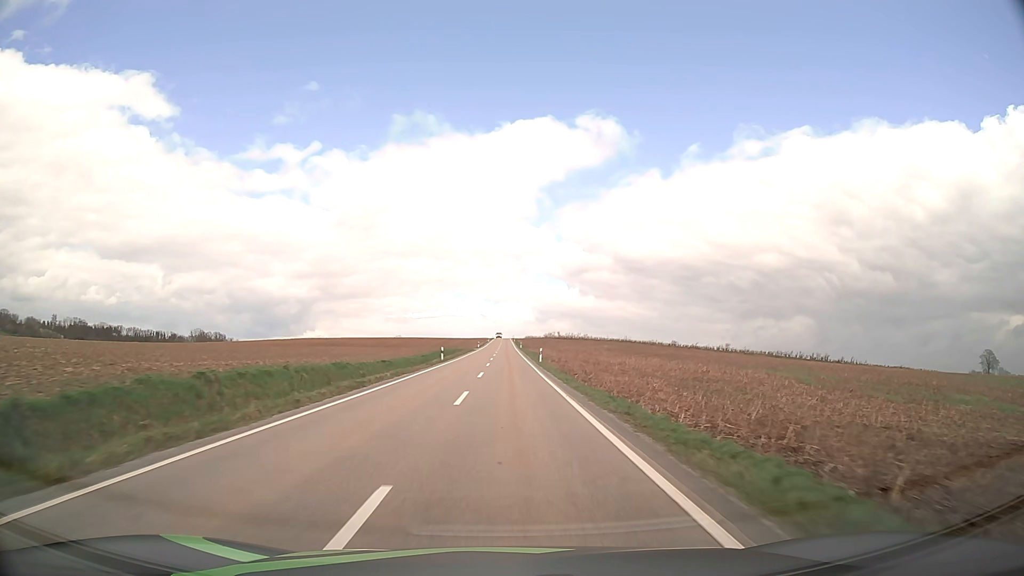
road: tertiary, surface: asphalt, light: Day
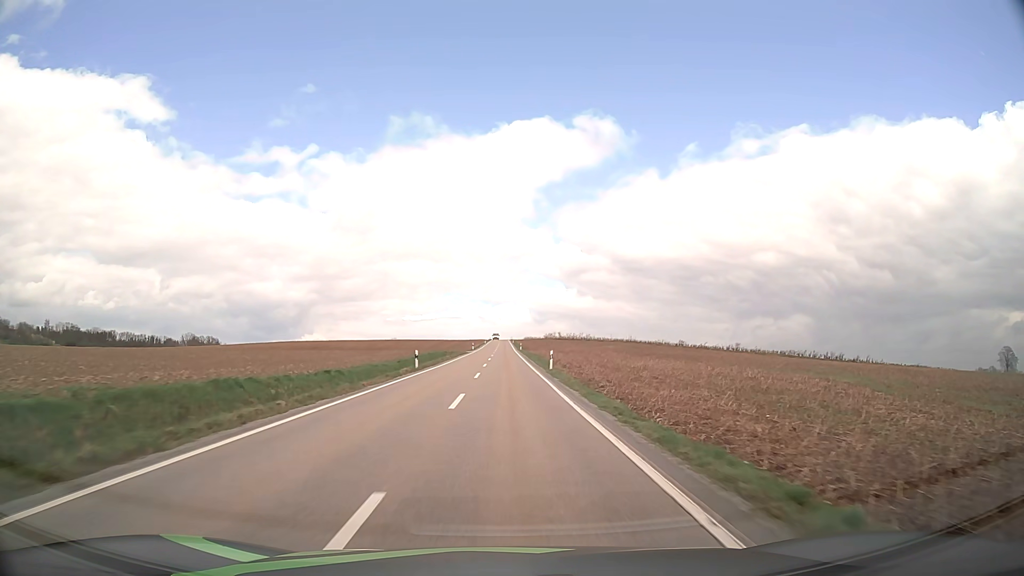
(0.0, +13.1) m; 0°
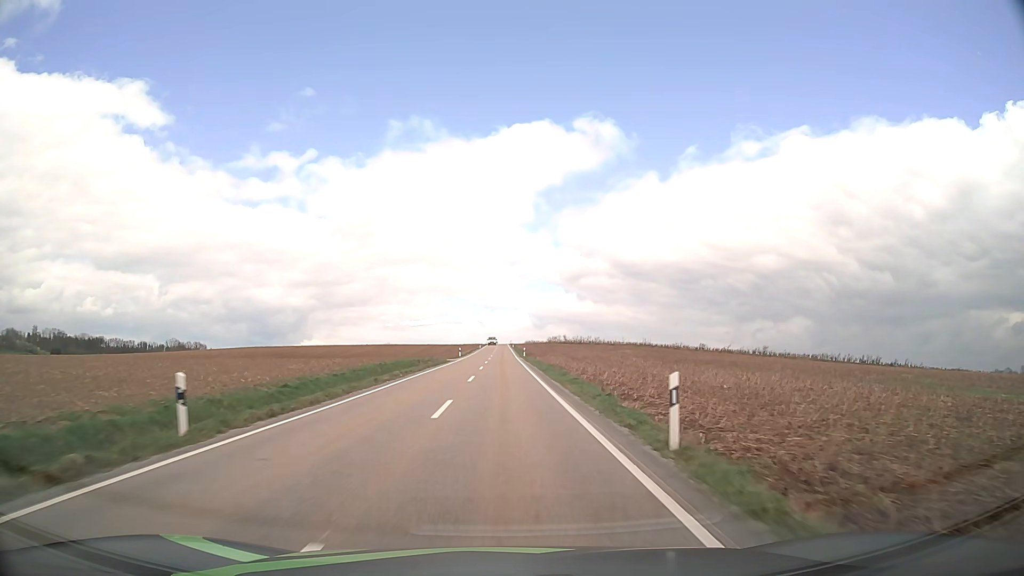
(+0.1, +26.3) m; 0°
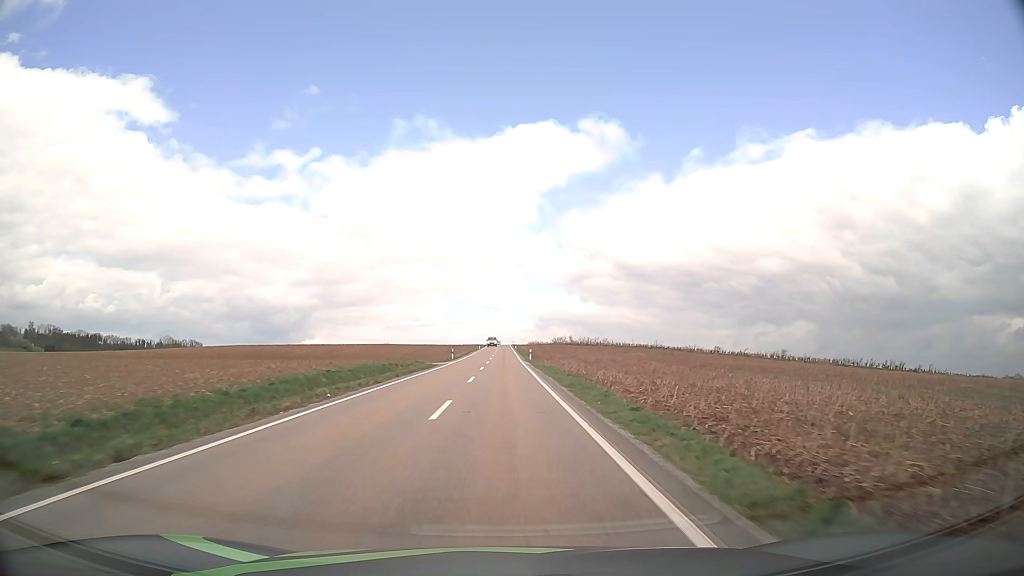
(0.0, +13.2) m; 0°
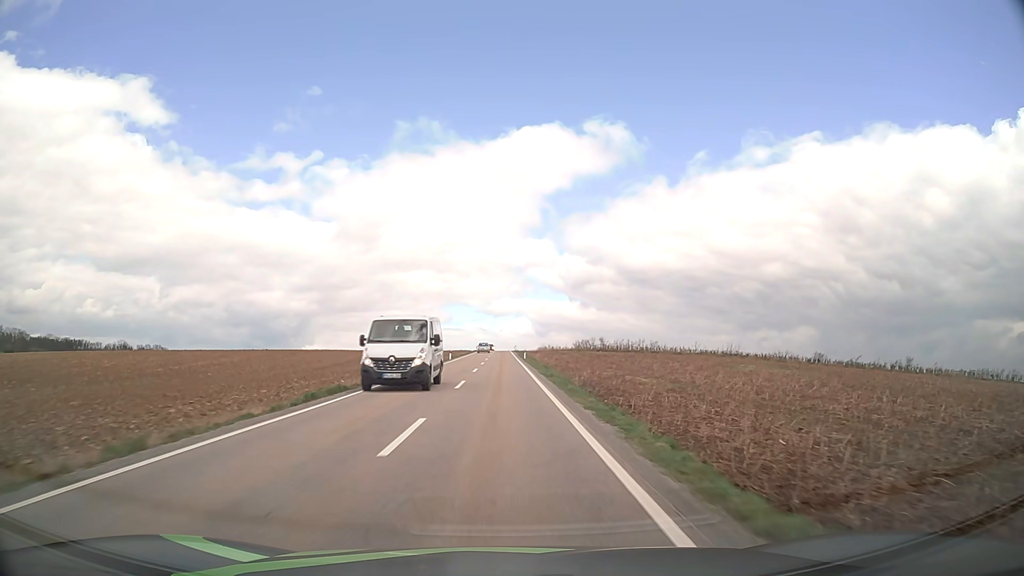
(+0.1, +66.5) m; 0°
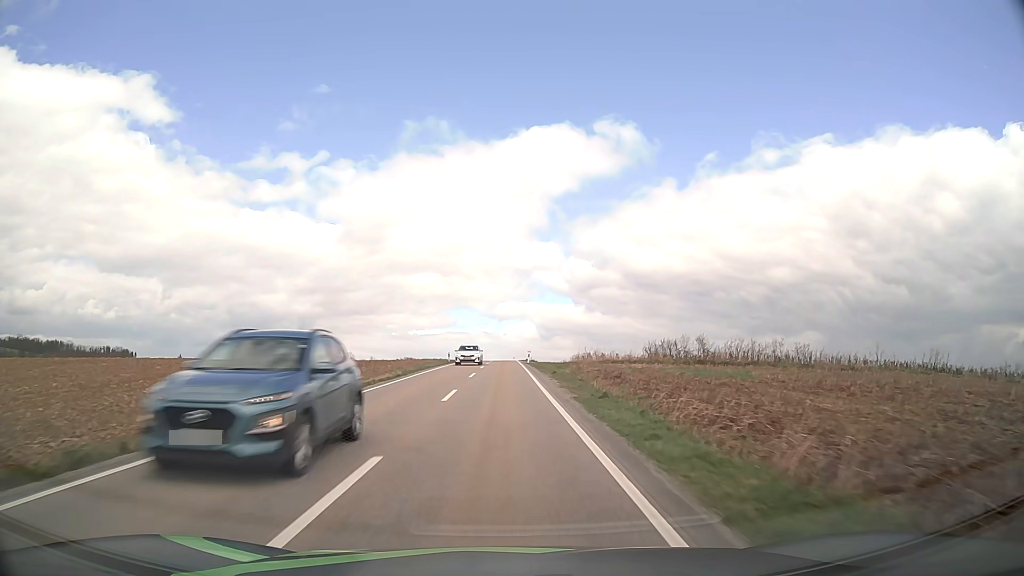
(-0.2, +66.6) m; 0°
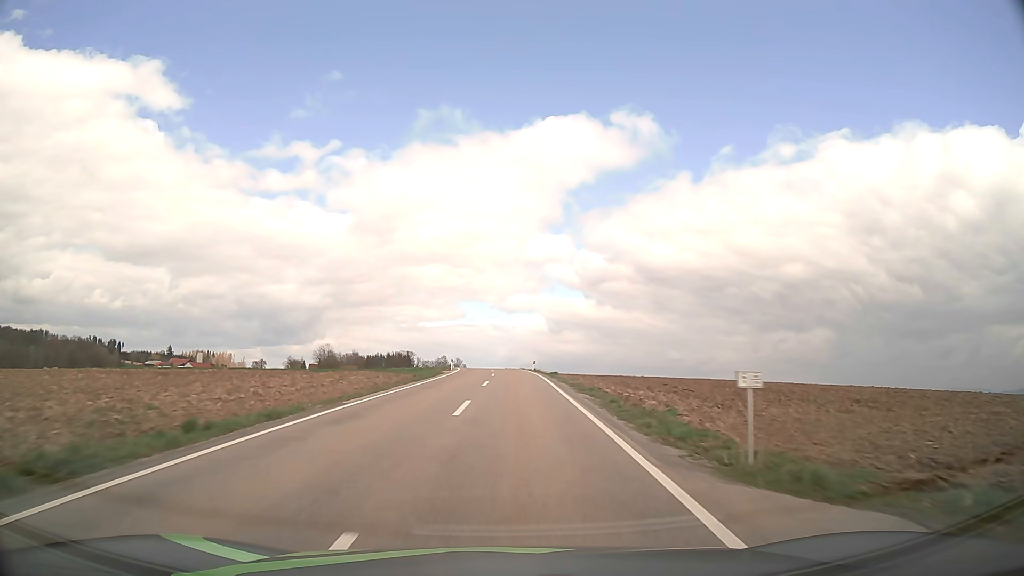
(-0.3, +64.6) m; -1°
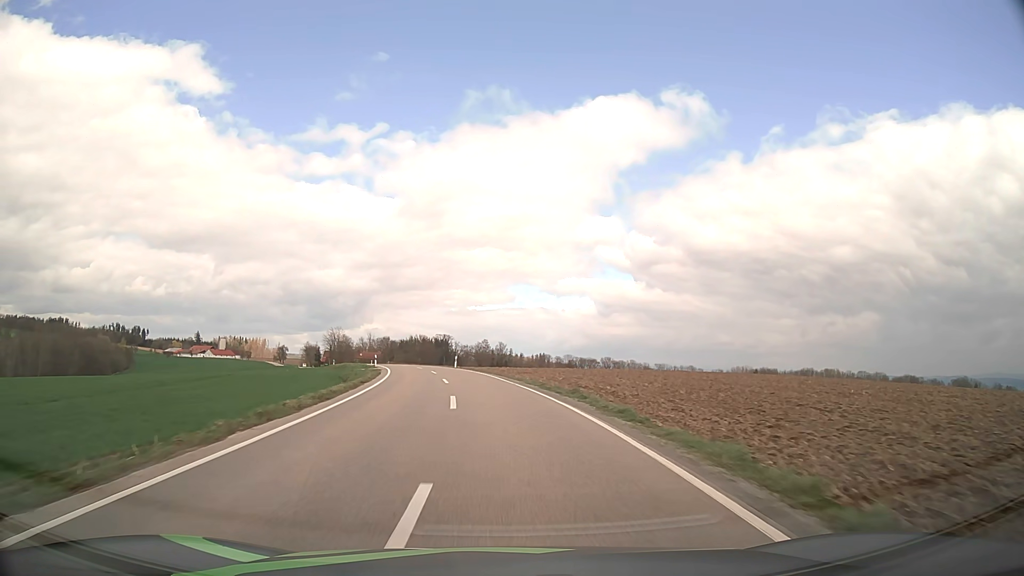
(-0.5, +59.5) m; -4°
(0, +10) (-1, +20) (-2, +30) (-3, +40) (-5, +50) (-7, +59) (-9, +69) (-12, +79) (-15, +88) (-19, +98) m
